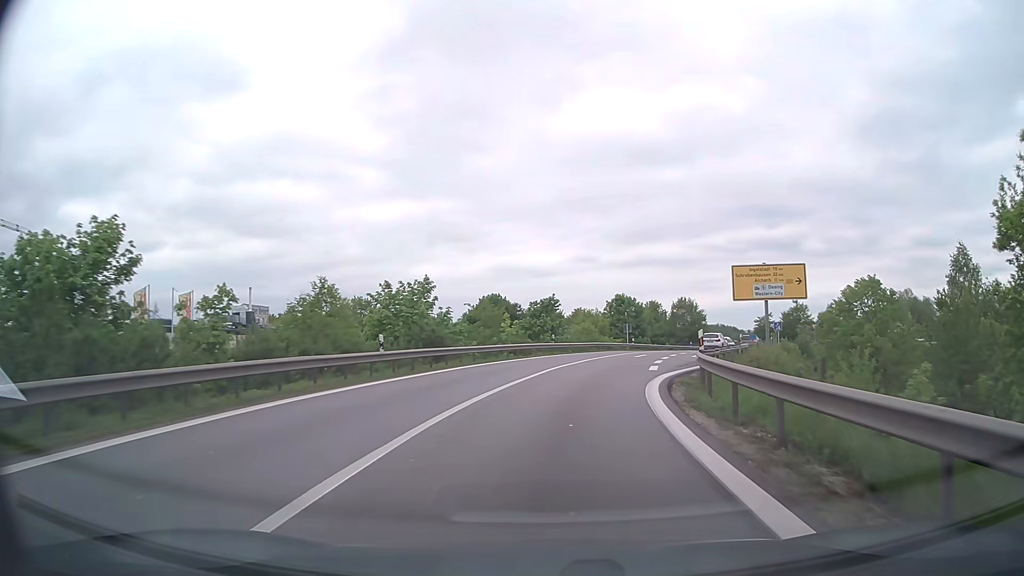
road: motorway_link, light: Day
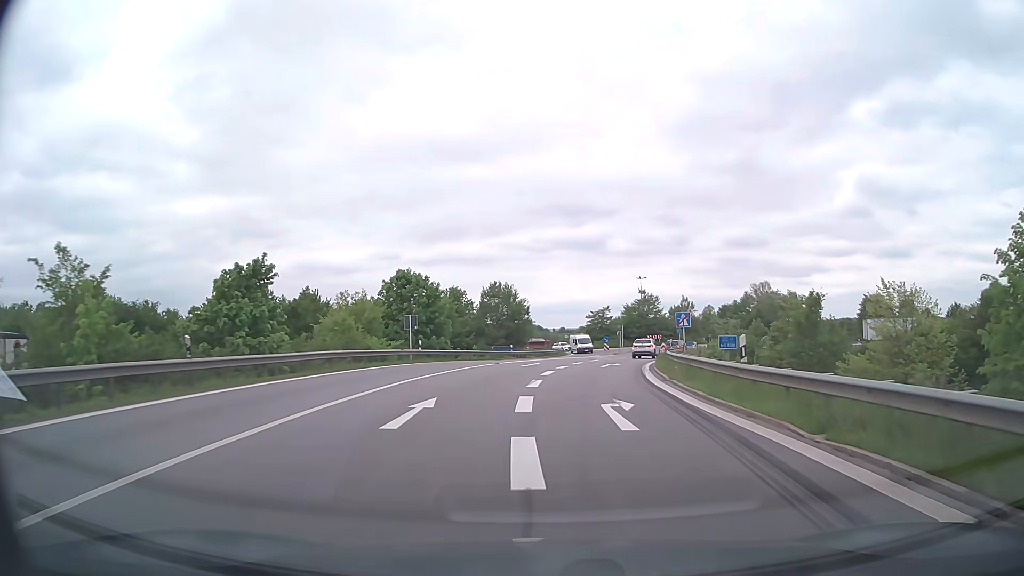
(+4.5, +30.4) m; +17°
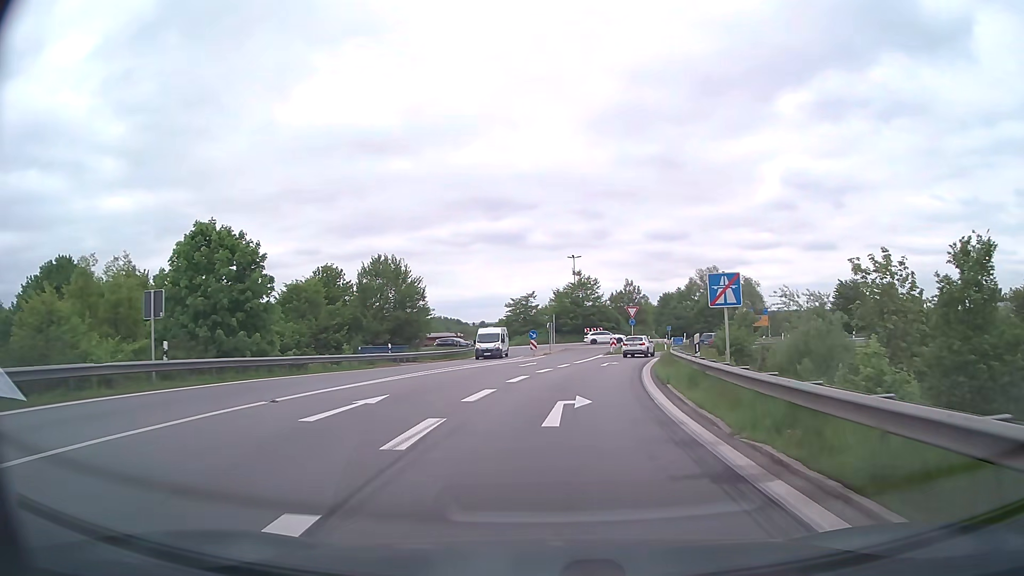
(+1.4, +22.0) m; +7°
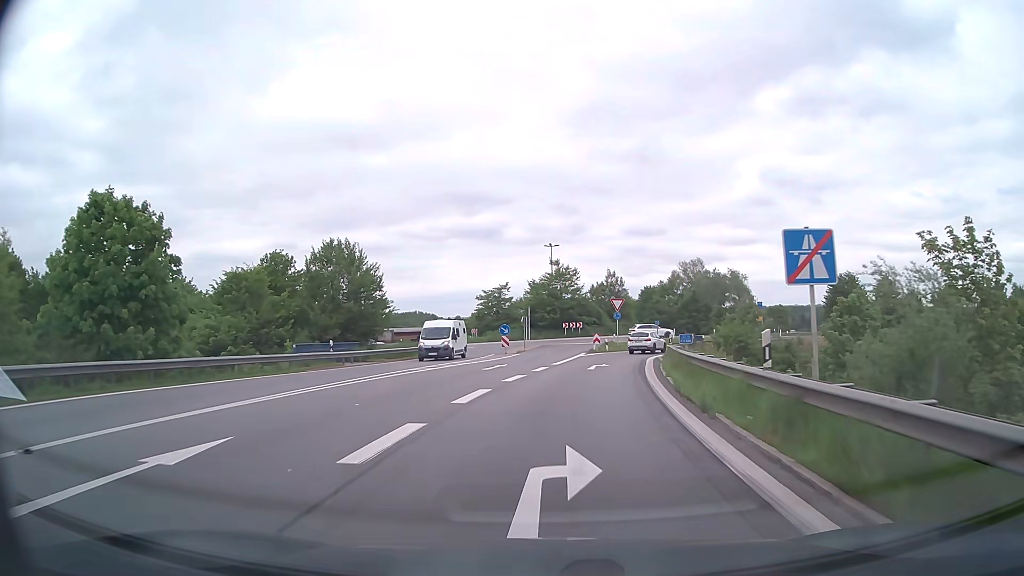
(+0.1, +7.0) m; +2°
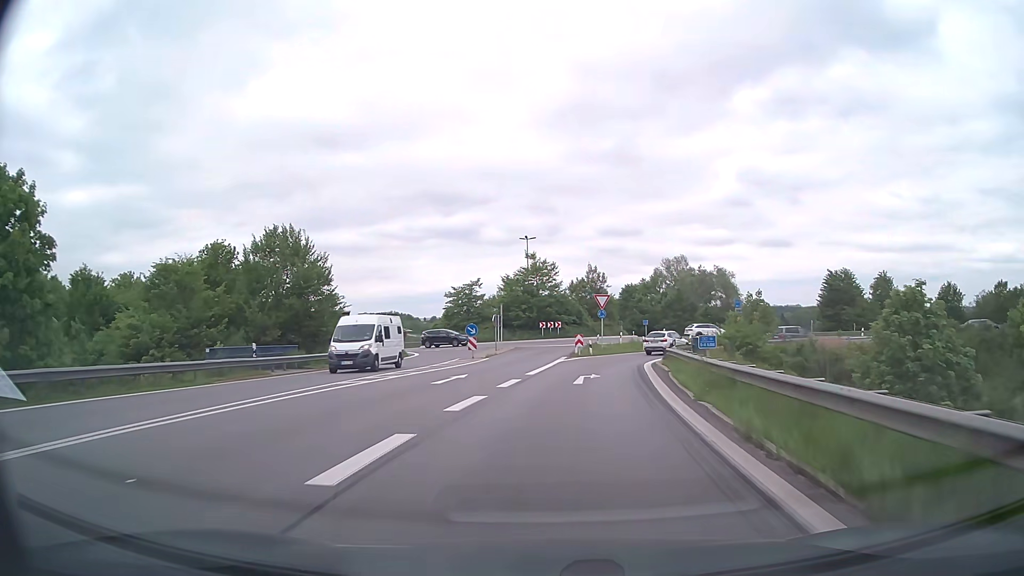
(+0.1, +6.8) m; +2°
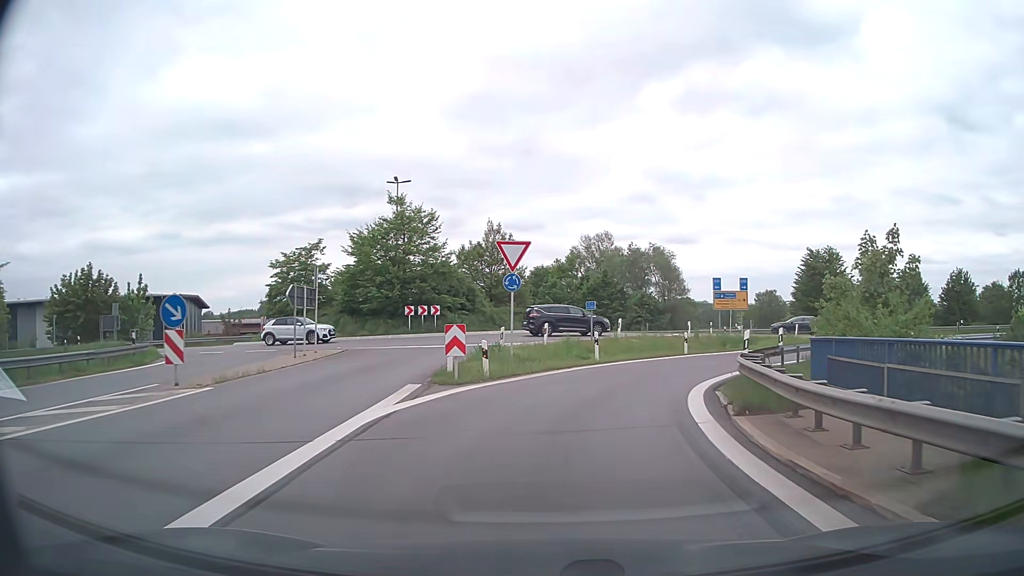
(+1.6, +25.5) m; +8°
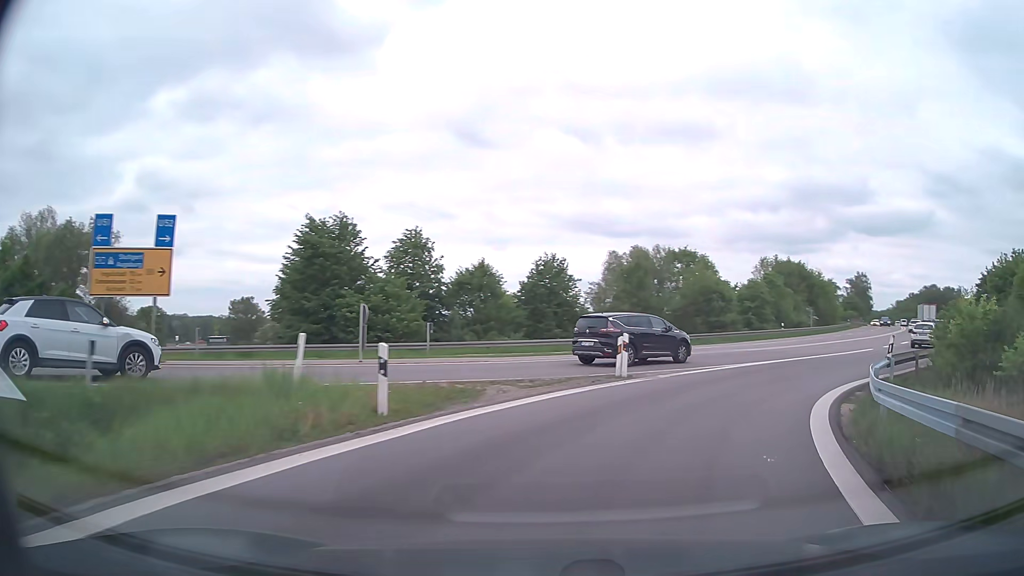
(+9.1, +28.2) m; +44°
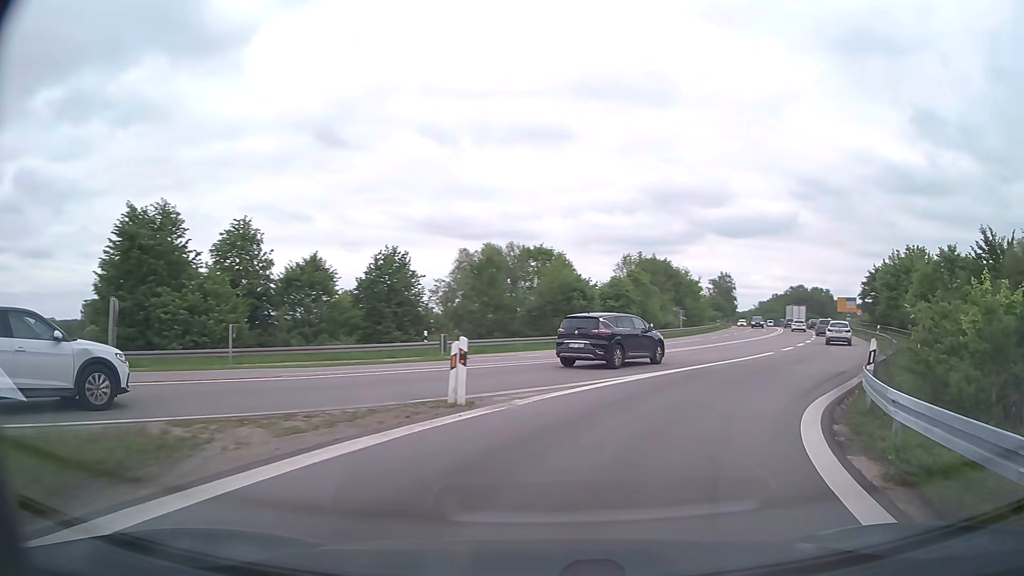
(+0.7, +6.1) m; +12°
(+2, +10) (+6, +19) (+11, +28) (+15, +36) (+20, +45) (+24, +54) (+28, +64) (+32, +73) (+35, +82) (+38, +92) m
